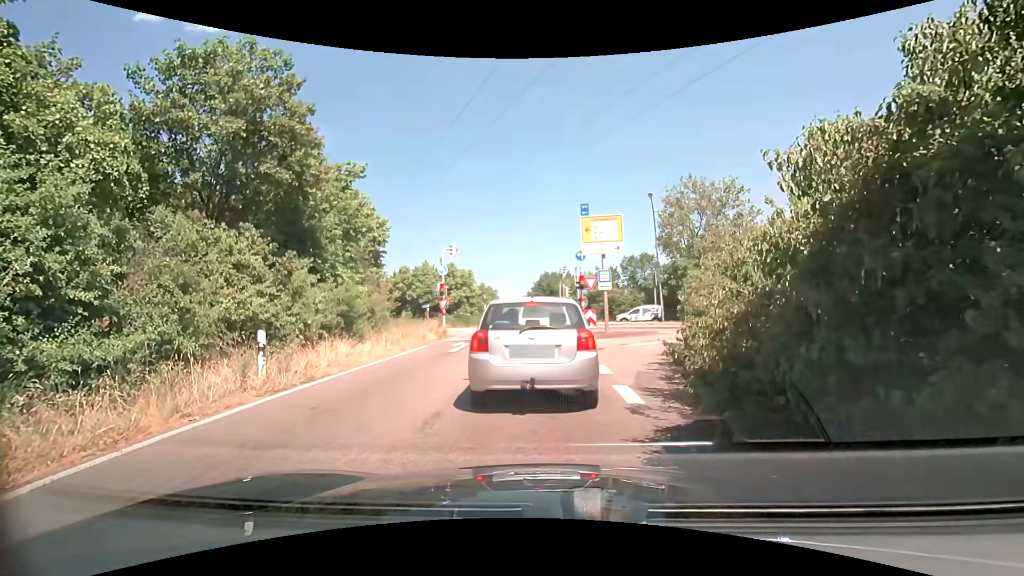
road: trunk_link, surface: asphalt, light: Day
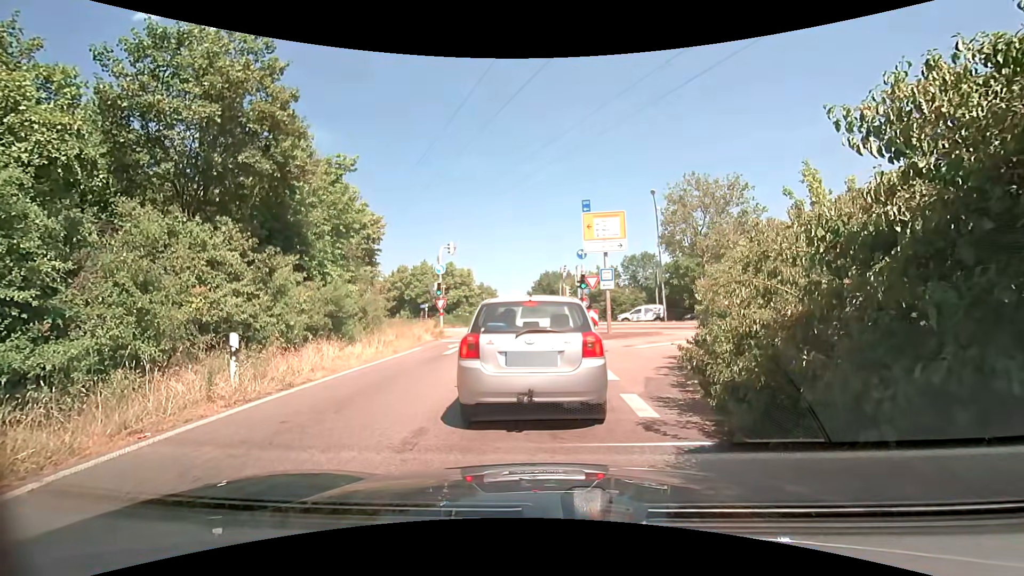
(0.0, +0.8) m; 0°
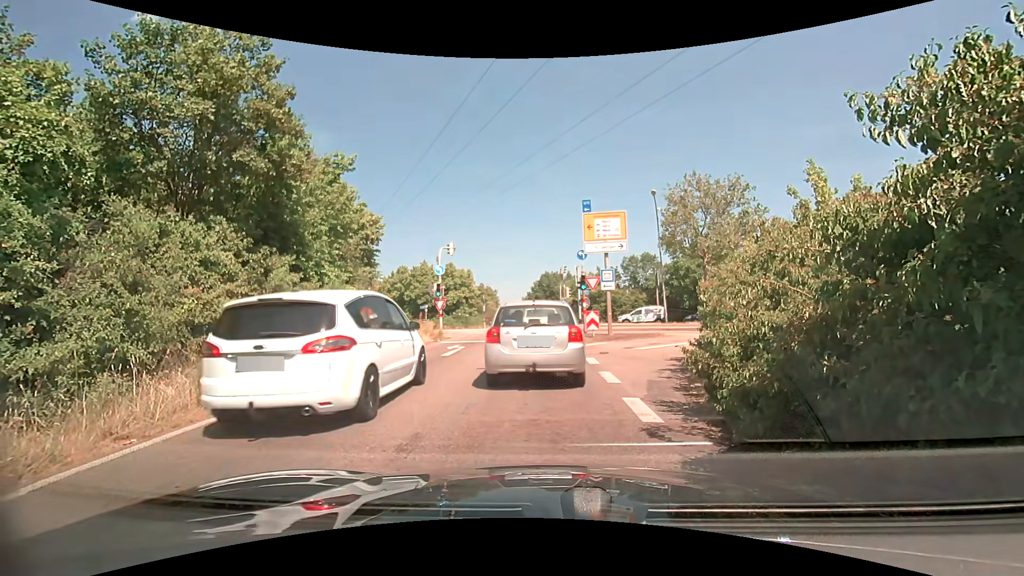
(0.0, +0.2) m; 0°
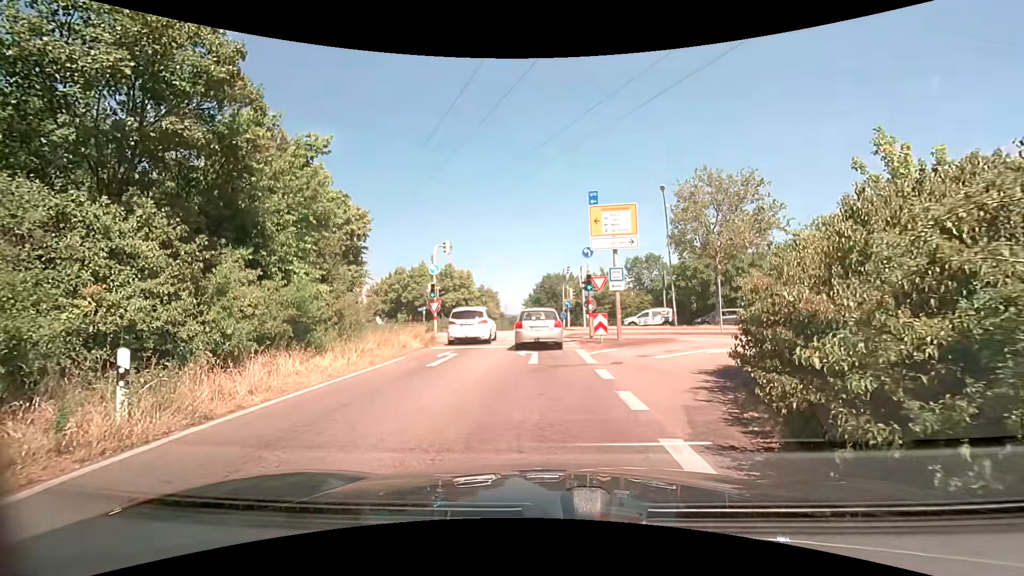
(0.0, +2.3) m; 0°
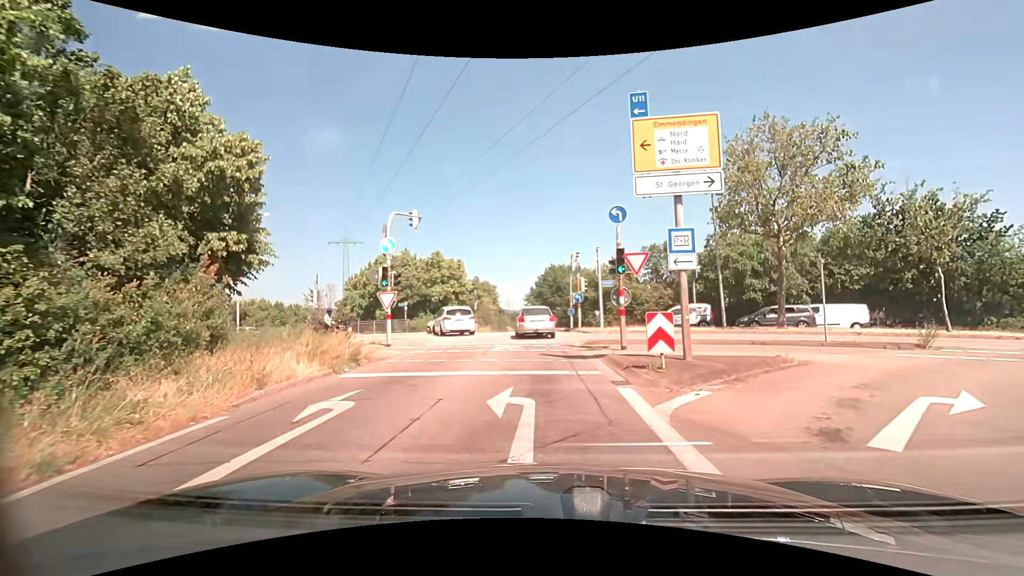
(-0.2, +9.5) m; -1°
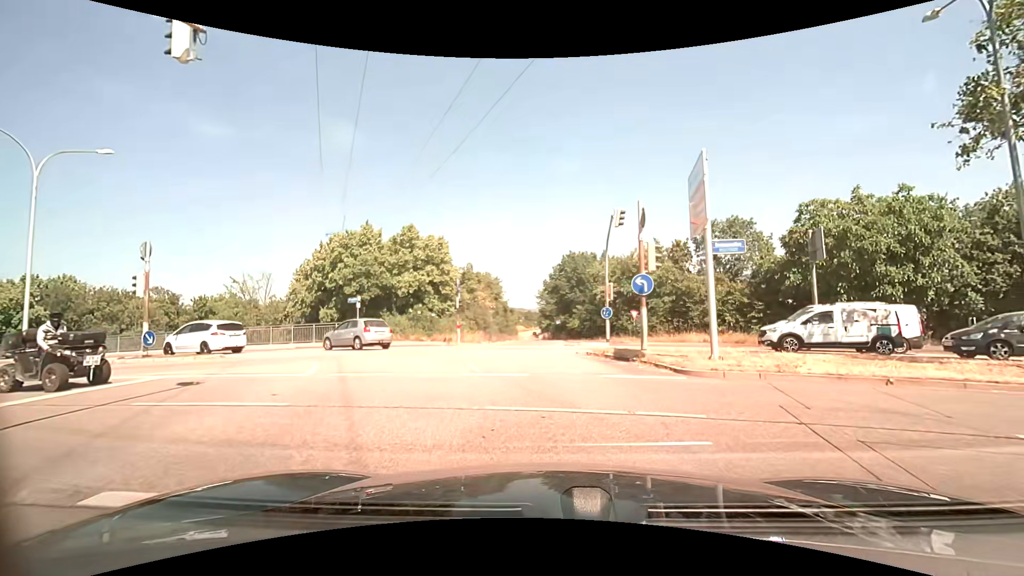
(-0.3, +16.5) m; -2°
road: primary_link
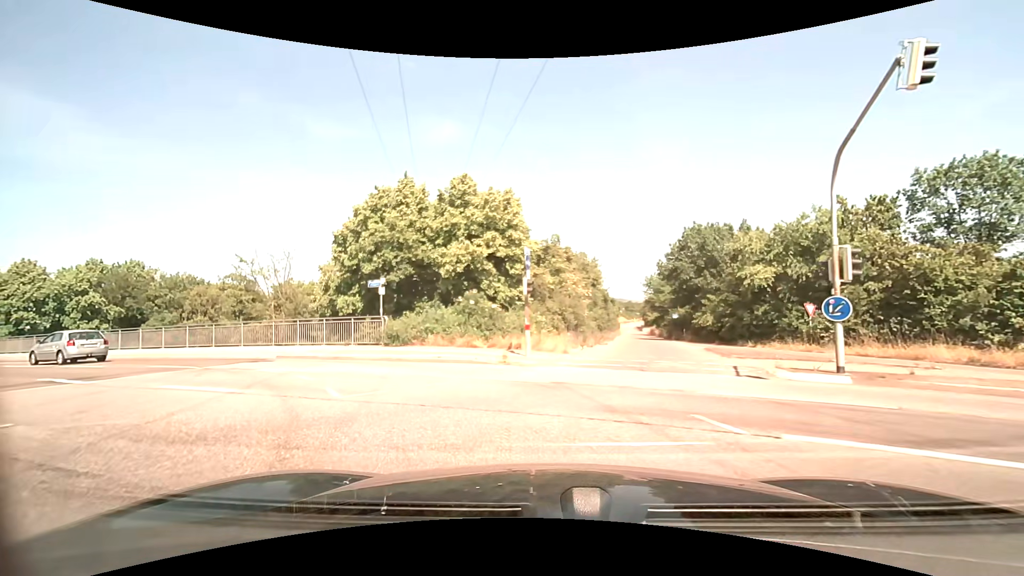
(-0.9, +13.0) m; -11°
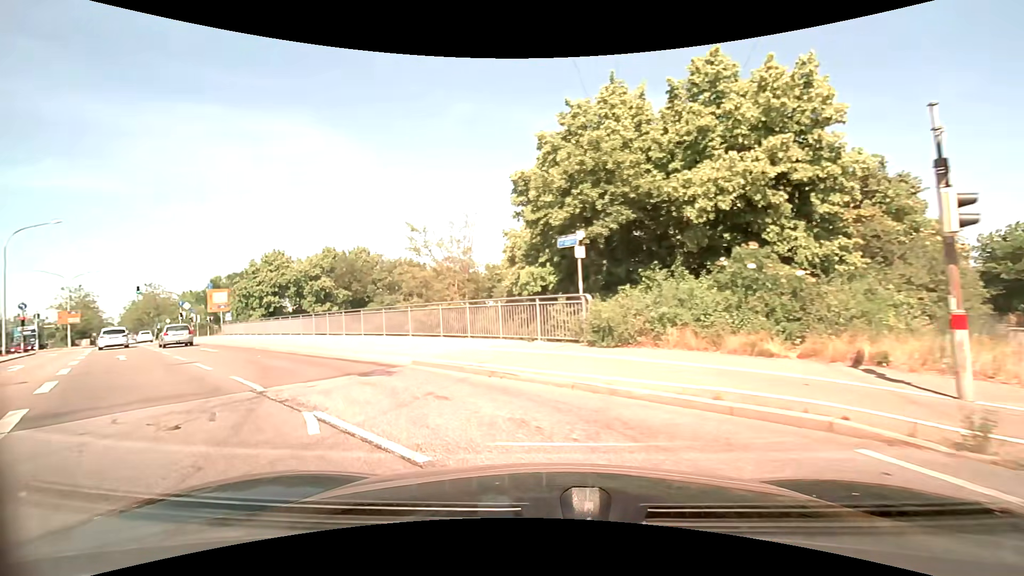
(-2.0, +9.7) m; -26°
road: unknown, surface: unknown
(-3, +10) (-9, +17) (-16, +25) (-22, +32) (-29, +40) (-36, +47) (-42, +55) (-49, +62) (-56, +69) (-62, +77) m
